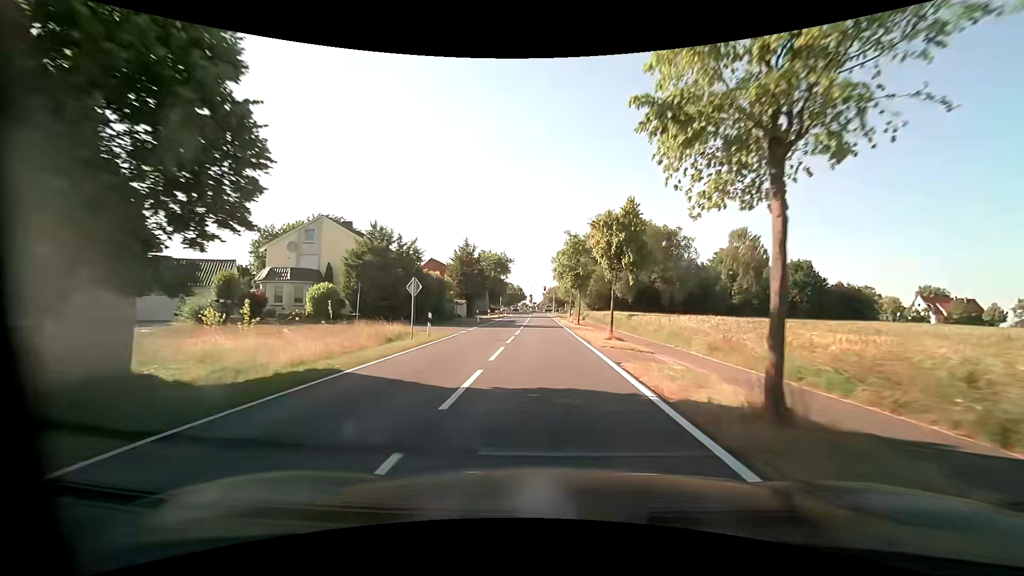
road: tertiary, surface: asphalt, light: Day
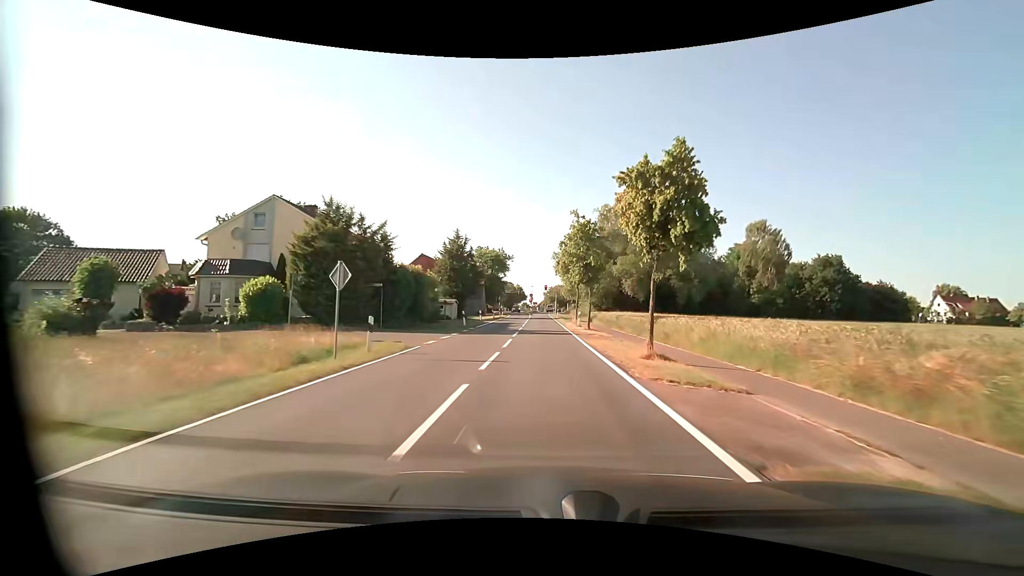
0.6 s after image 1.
(0.0, +8.0) m; 0°
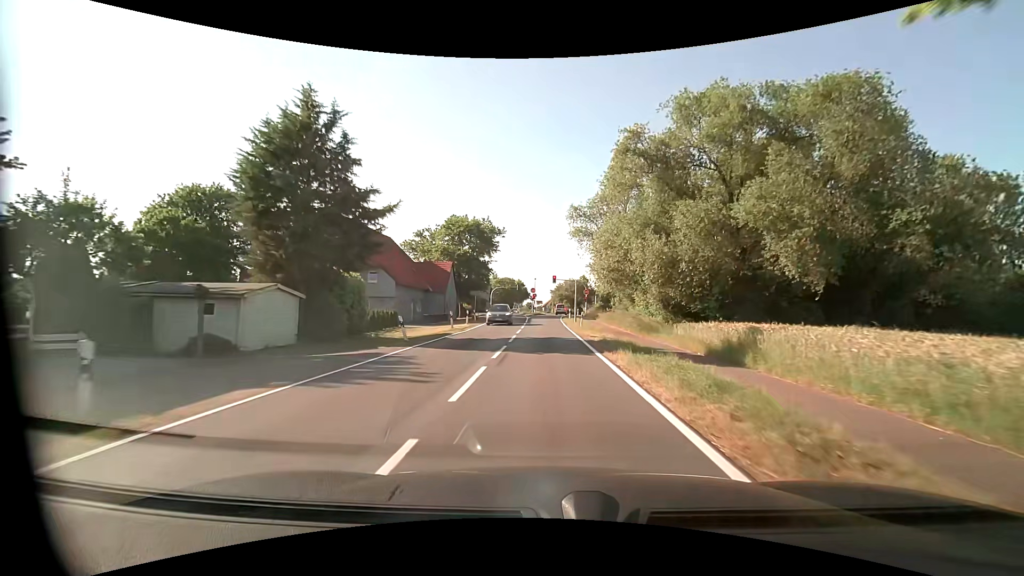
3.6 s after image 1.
(-0.3, +39.7) m; -1°
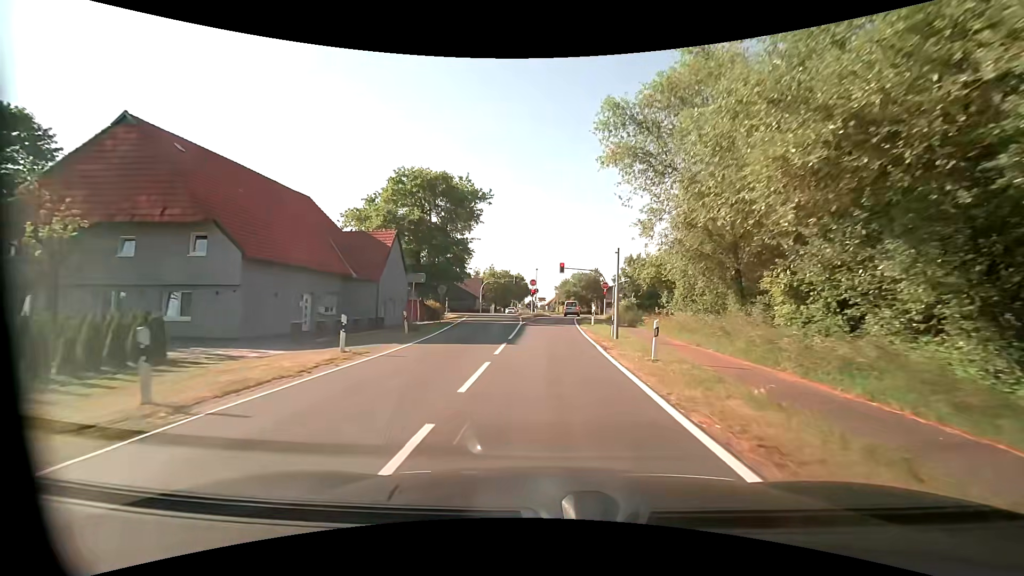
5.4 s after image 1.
(0.0, +23.3) m; 0°
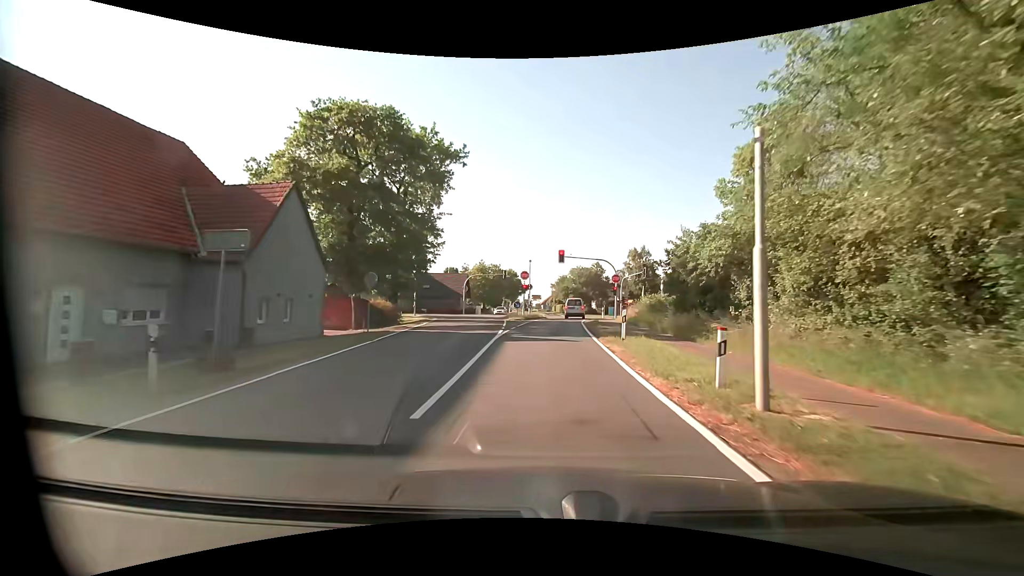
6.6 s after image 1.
(0.0, +13.8) m; +1°
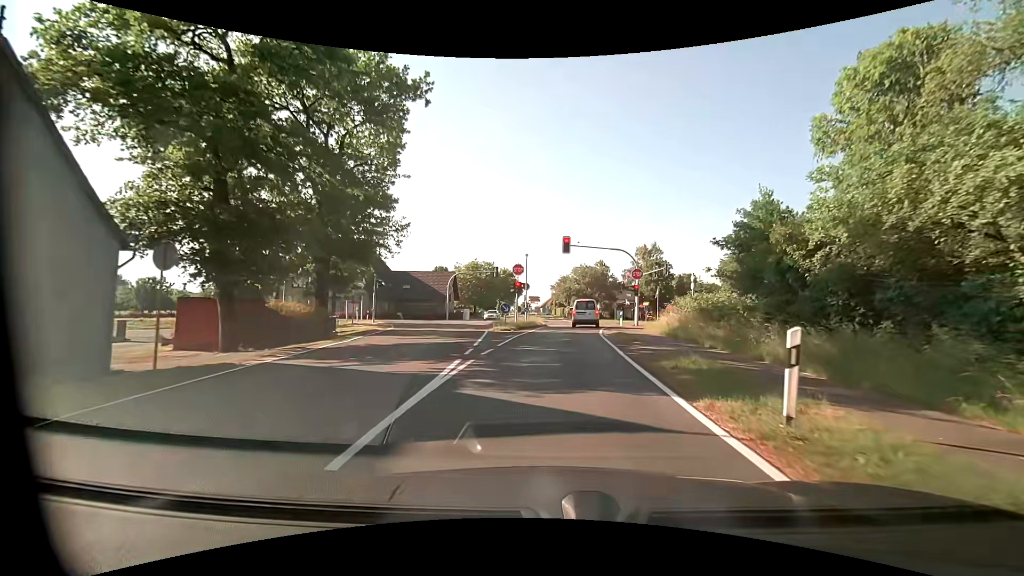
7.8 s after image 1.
(-0.1, +11.9) m; 0°
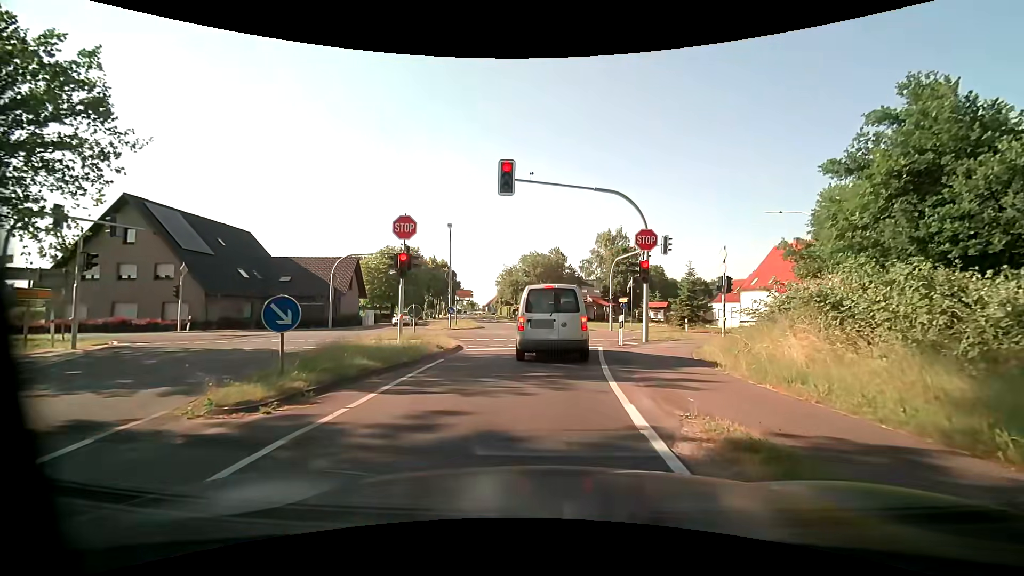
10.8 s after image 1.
(+0.9, +19.9) m; +6°
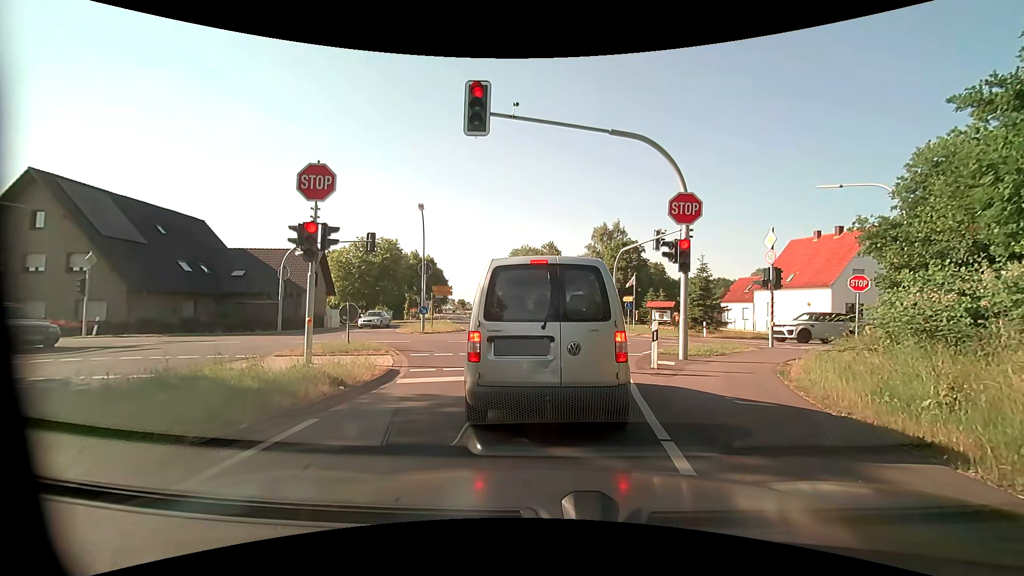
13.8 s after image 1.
(0.0, +6.1) m; -1°
